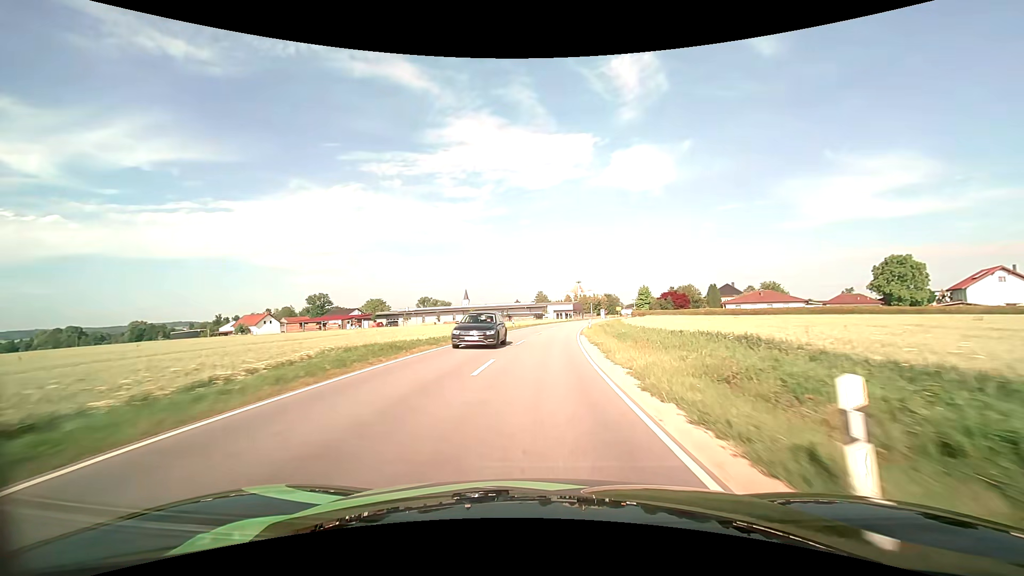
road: tertiary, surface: asphalt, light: Day
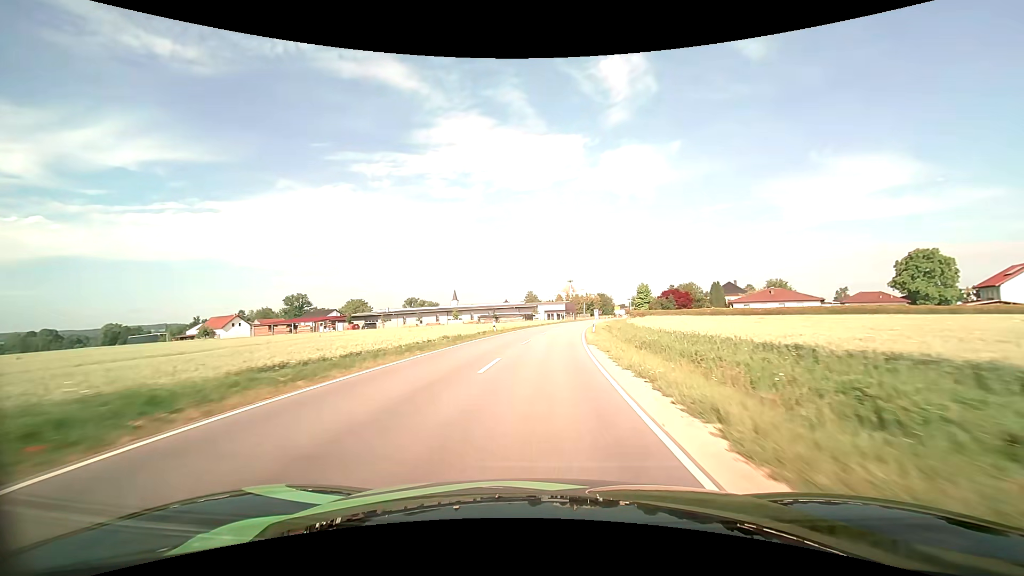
(+0.1, +11.4) m; +1°
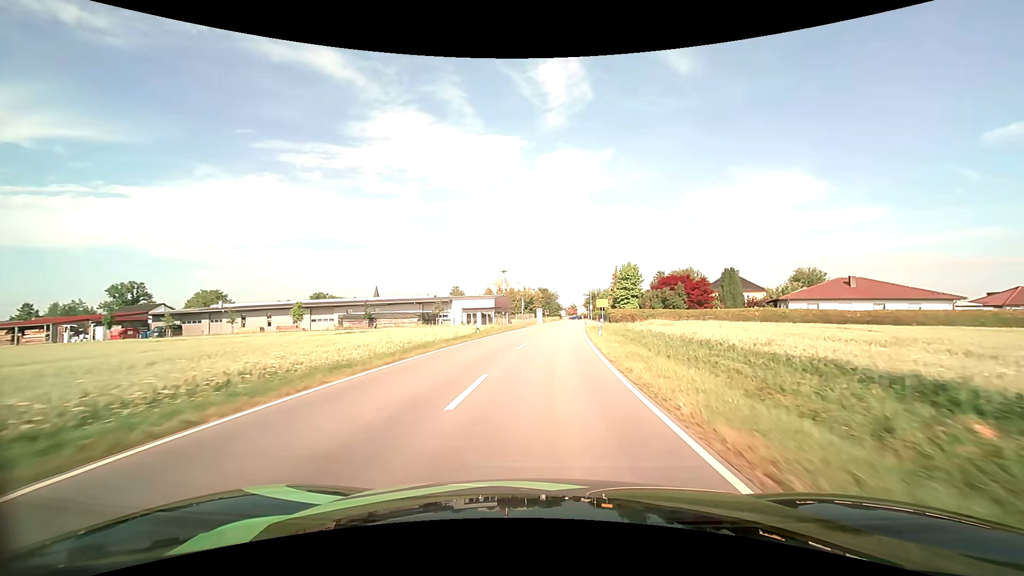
(+3.1, +52.1) m; +7°
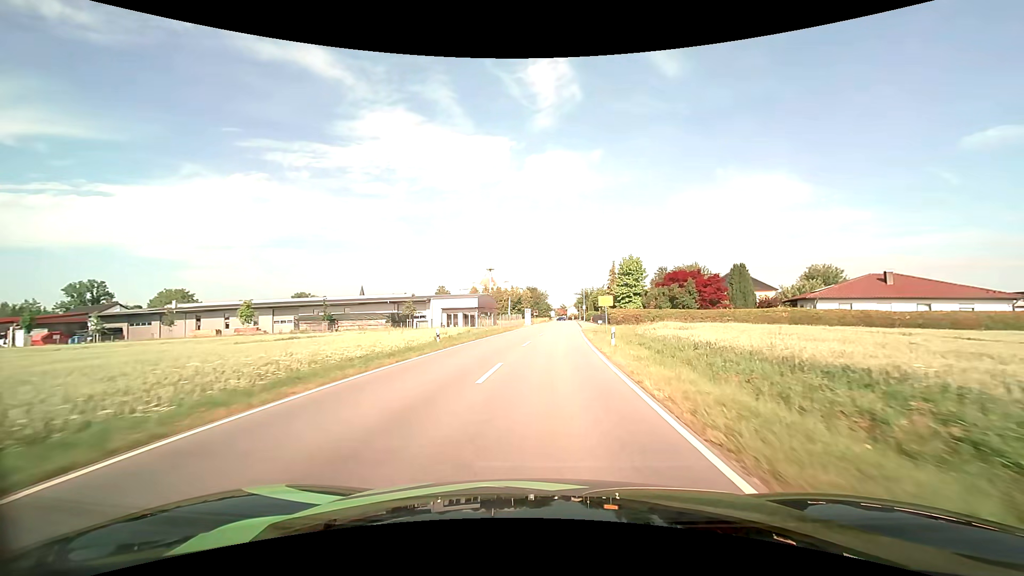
(+0.1, +9.2) m; +2°
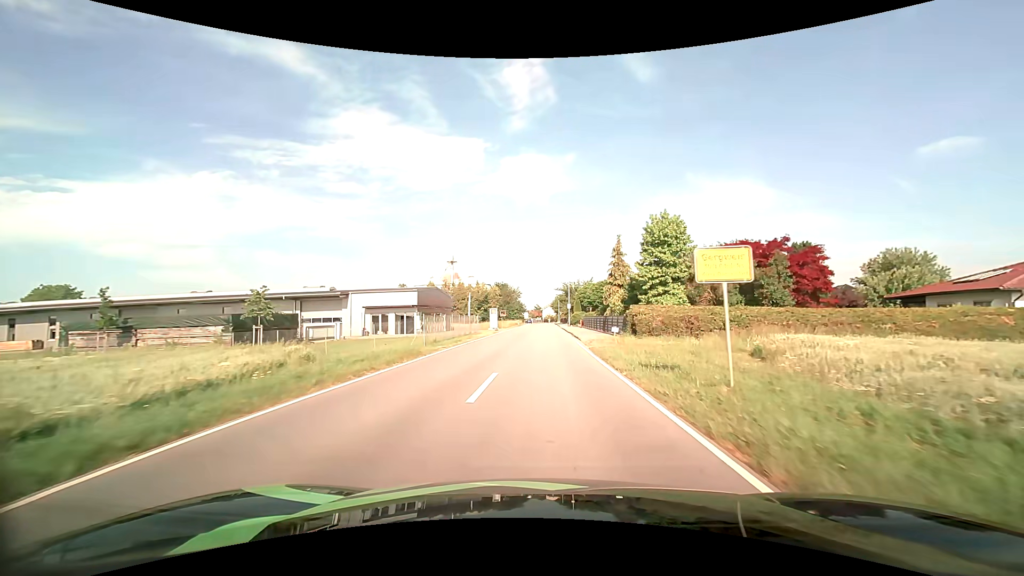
(+0.6, +25.7) m; +3°
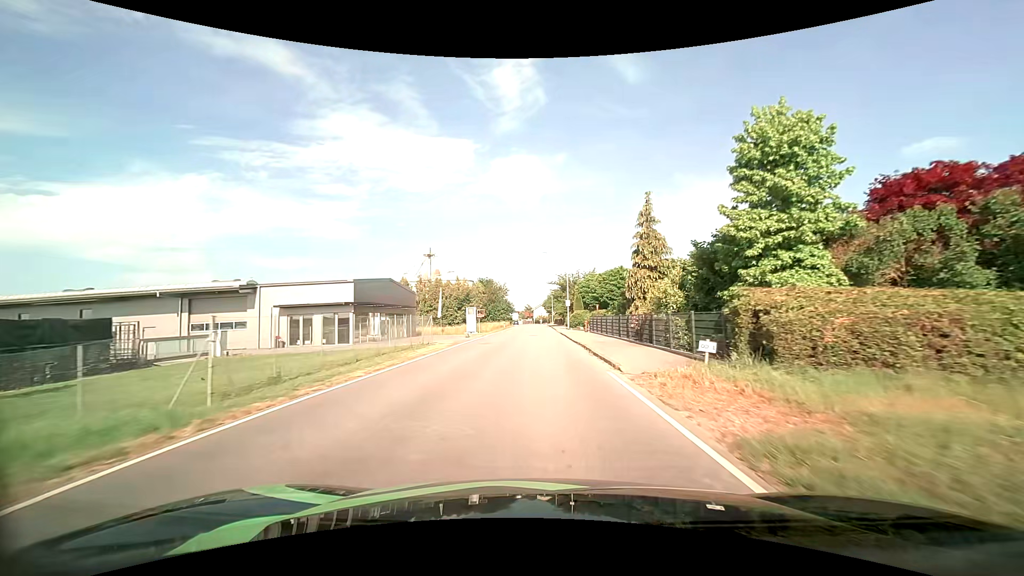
(+0.2, +17.0) m; +1°
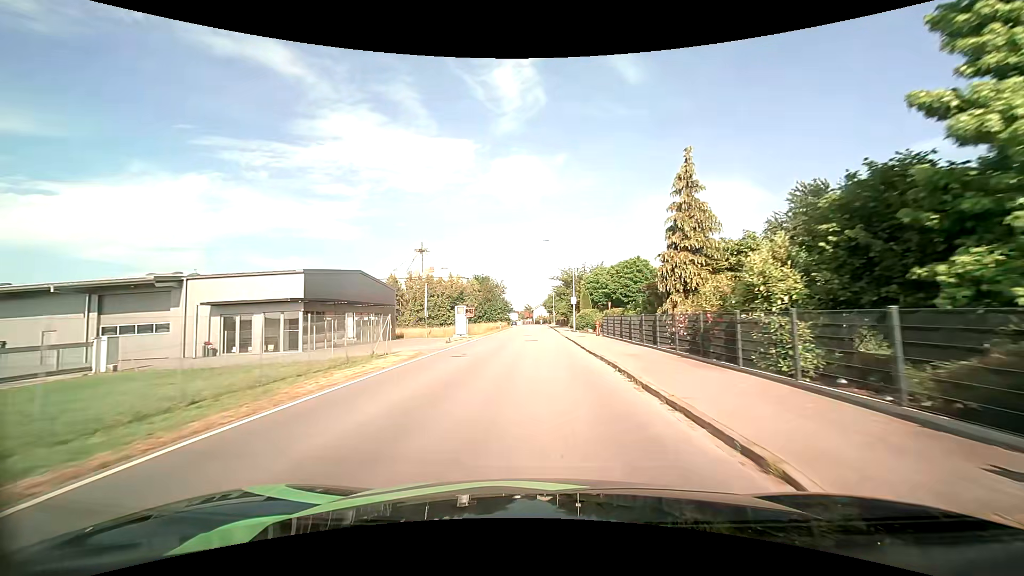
(0.0, +8.5) m; 0°
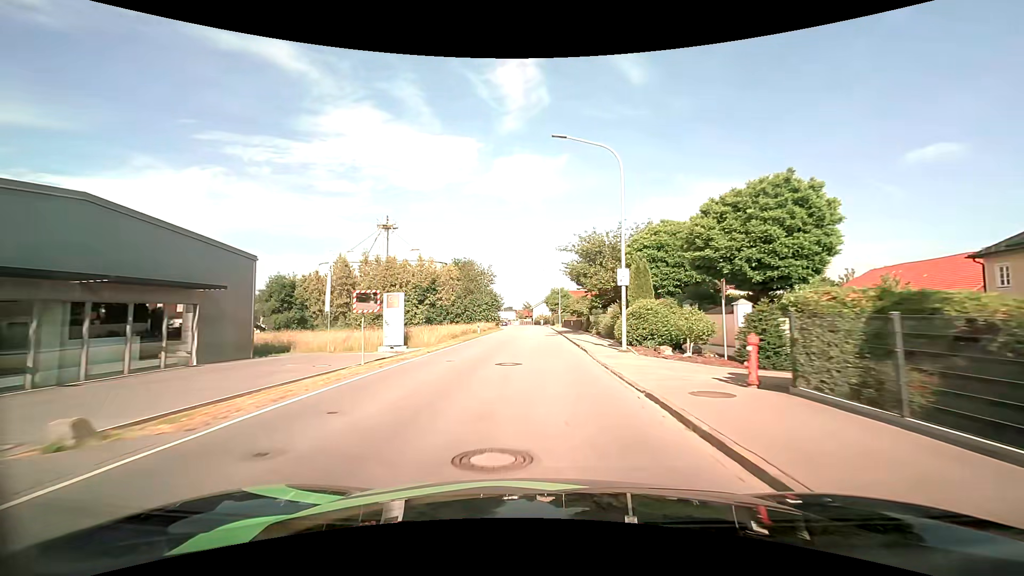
(0.0, +25.6) m; 0°
(0, +10) (0, +20) (0, +30) (0, +40) (0, +50) (0, +60) (0, +70) (0, +80) (-1, +90) (-1, +100) m
